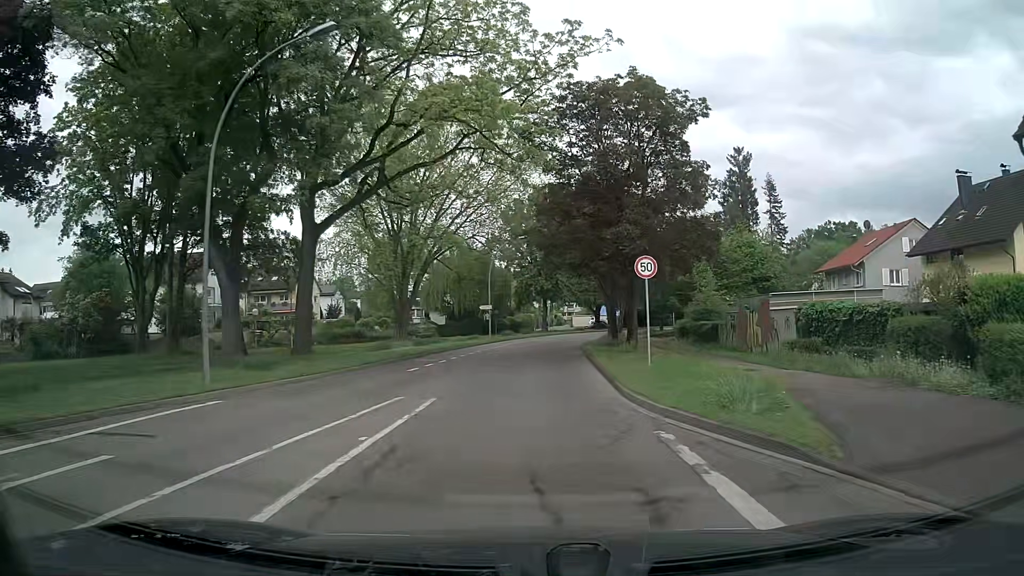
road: tertiary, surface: asphalt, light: Day
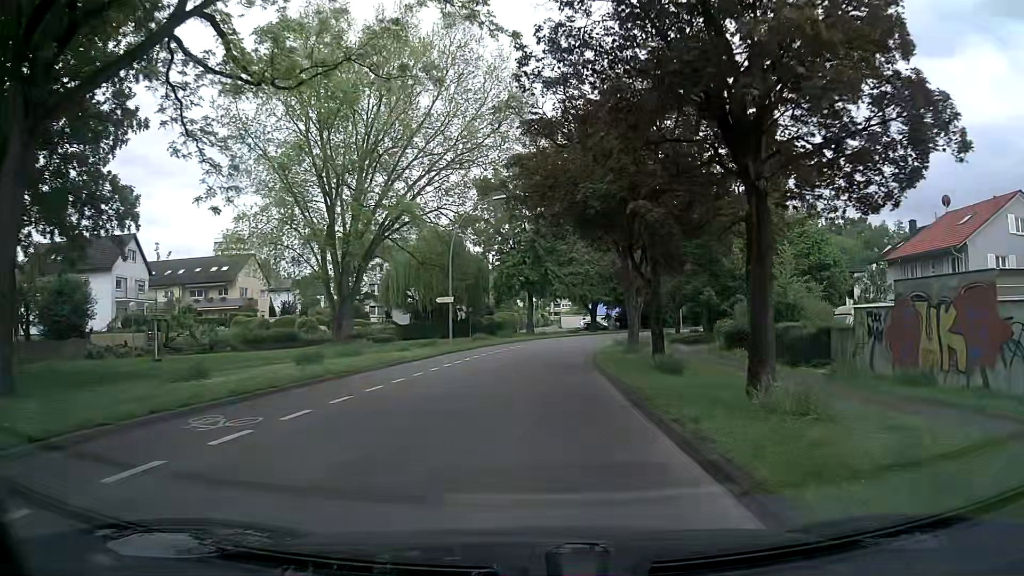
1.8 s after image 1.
(0.0, +16.3) m; 0°
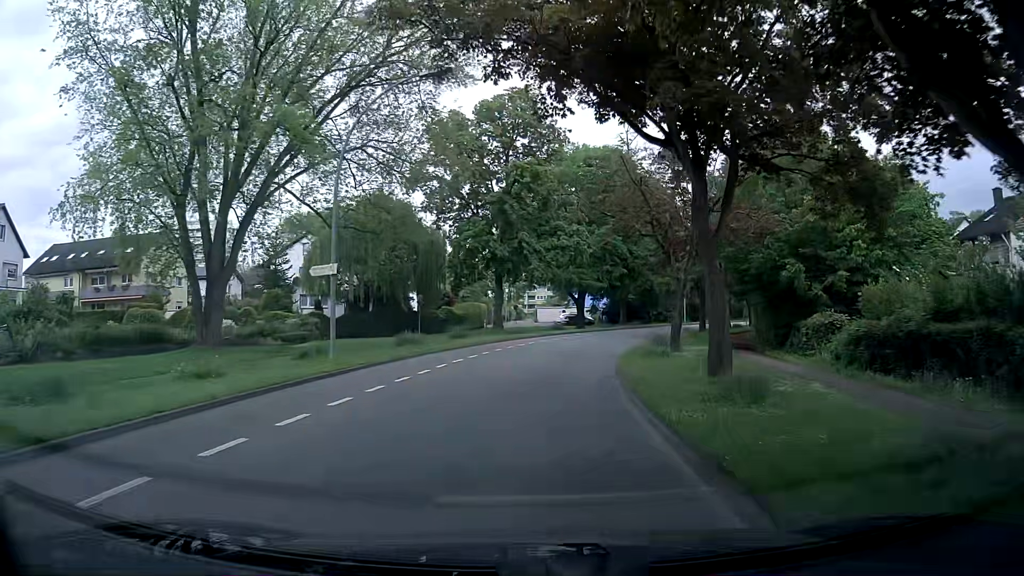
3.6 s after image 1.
(+0.4, +17.3) m; +2°
(0, +10) (+1, +20) (+3, +30) (+5, +39) (+9, +49) (+14, +58) (+19, +66) (+24, +75) (+29, +83) (+34, +92) m
